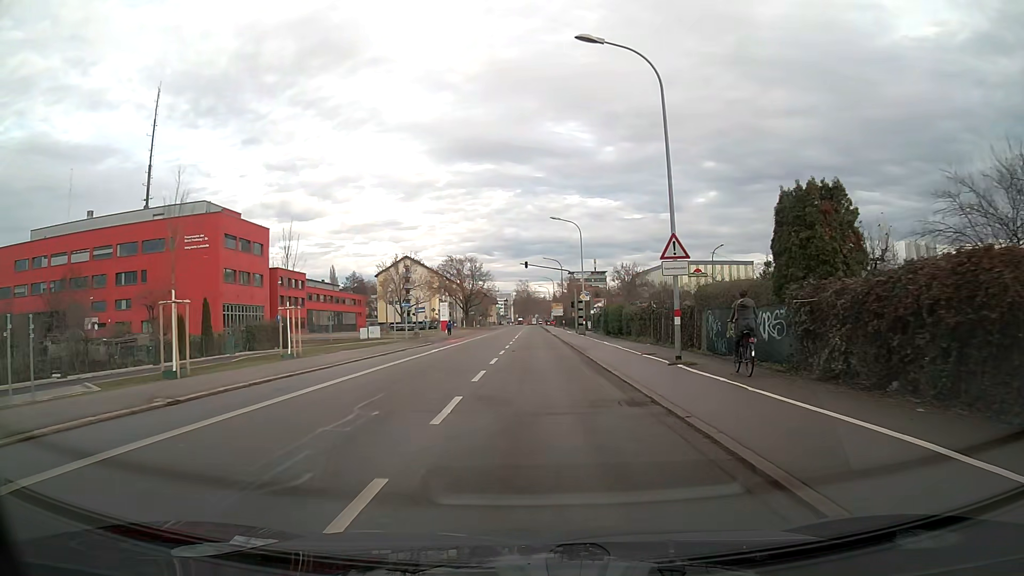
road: secondary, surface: asphalt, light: Day
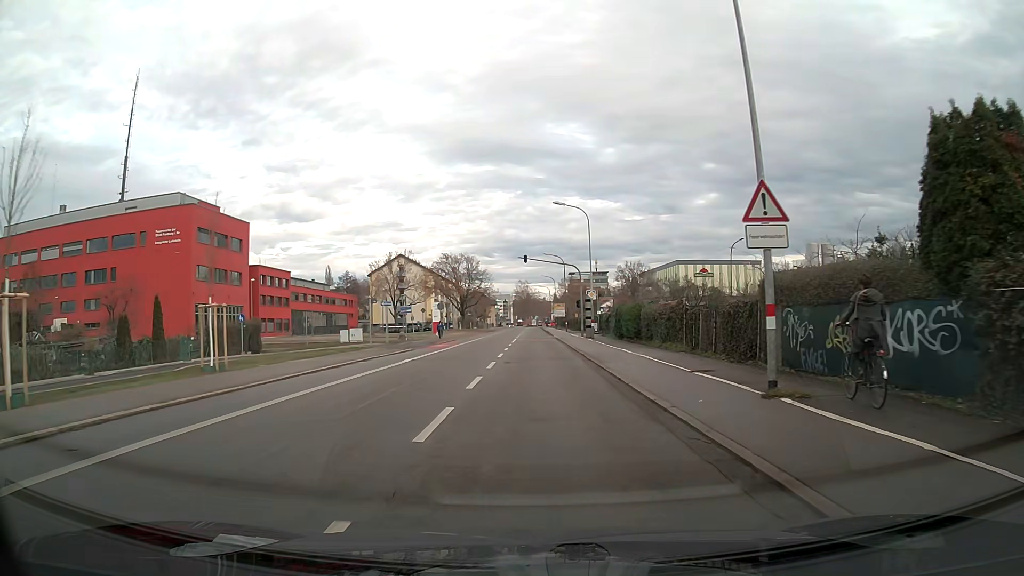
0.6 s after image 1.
(0.0, +7.3) m; 0°
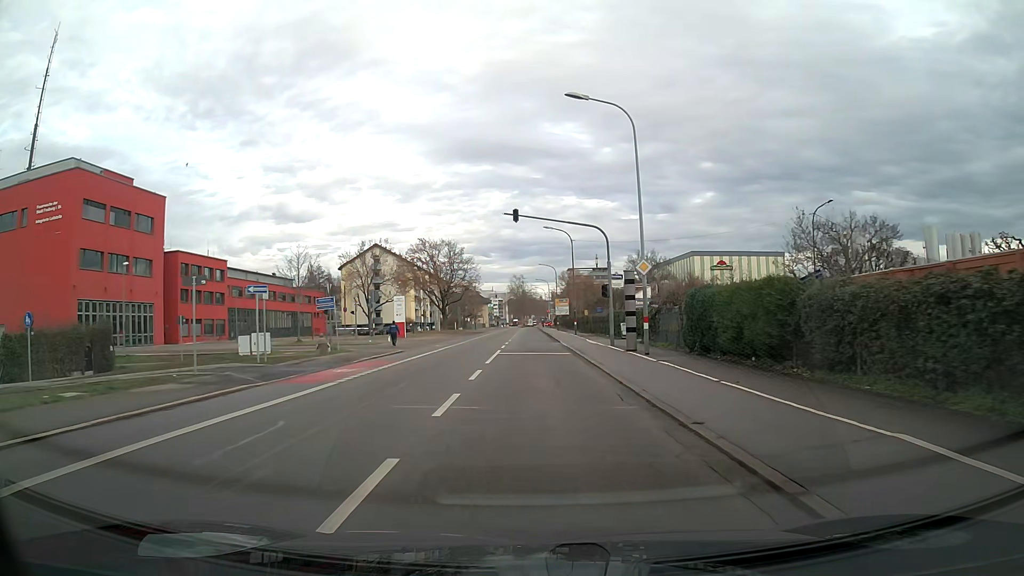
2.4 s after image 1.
(+0.1, +22.0) m; 0°
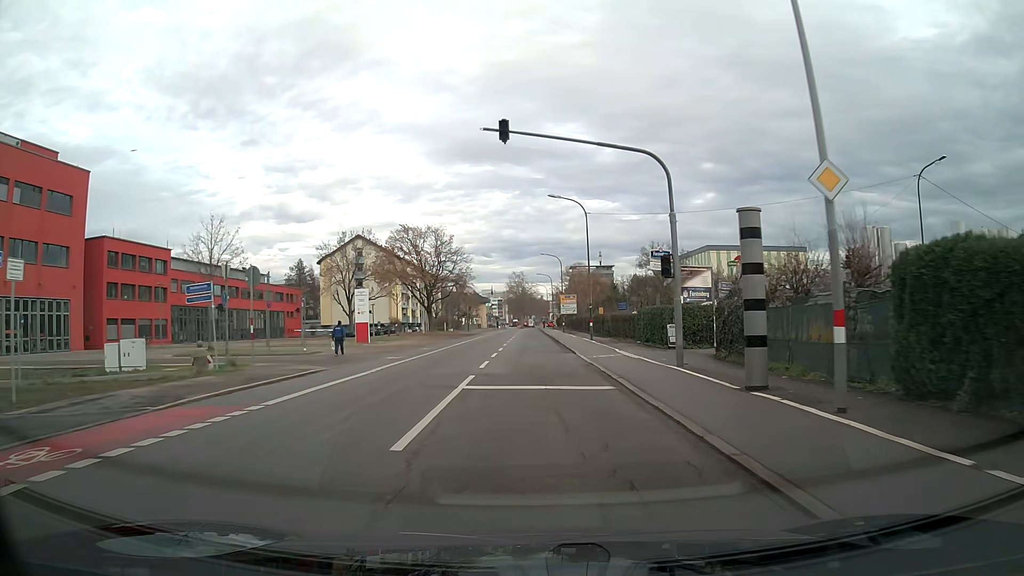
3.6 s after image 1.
(0.0, +14.6) m; 0°
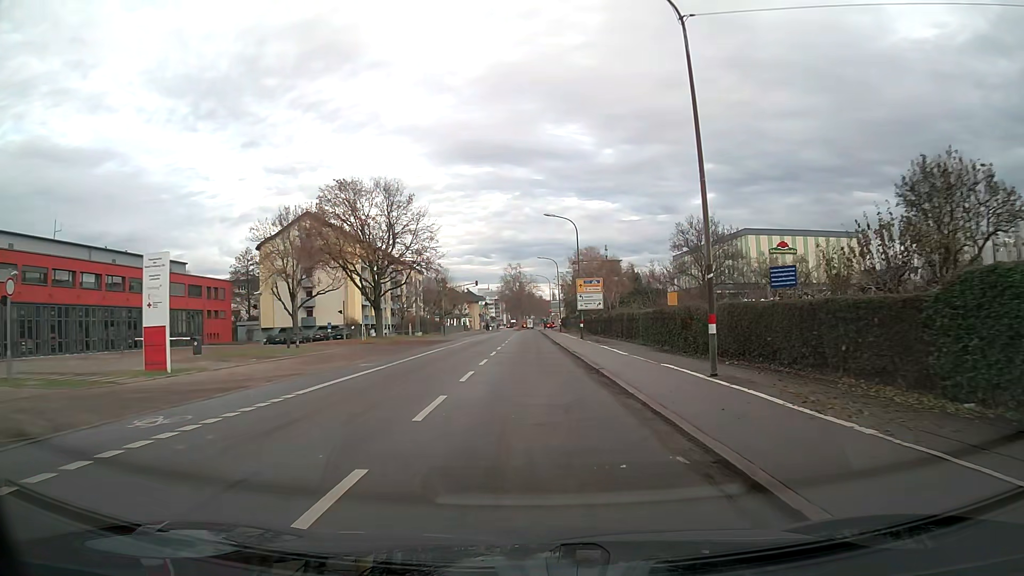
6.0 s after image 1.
(+0.1, +28.7) m; 0°
